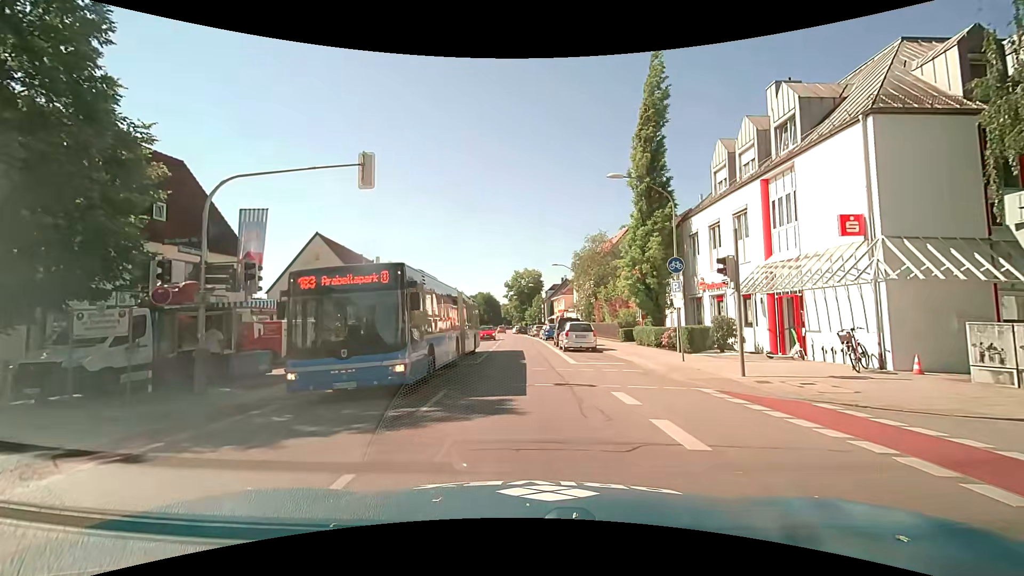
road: secondary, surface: asphalt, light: Day
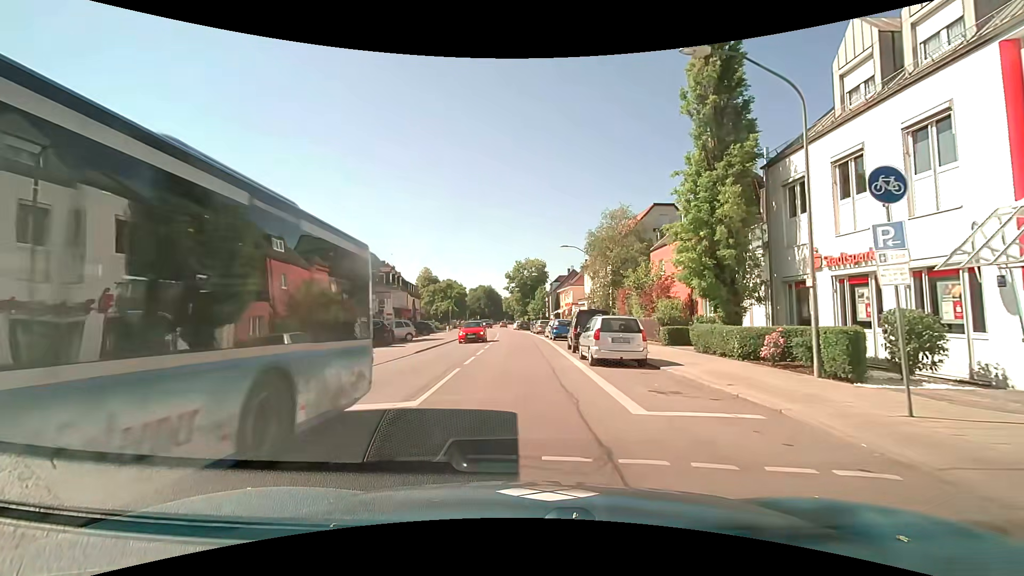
(-0.2, +10.7) m; -2°
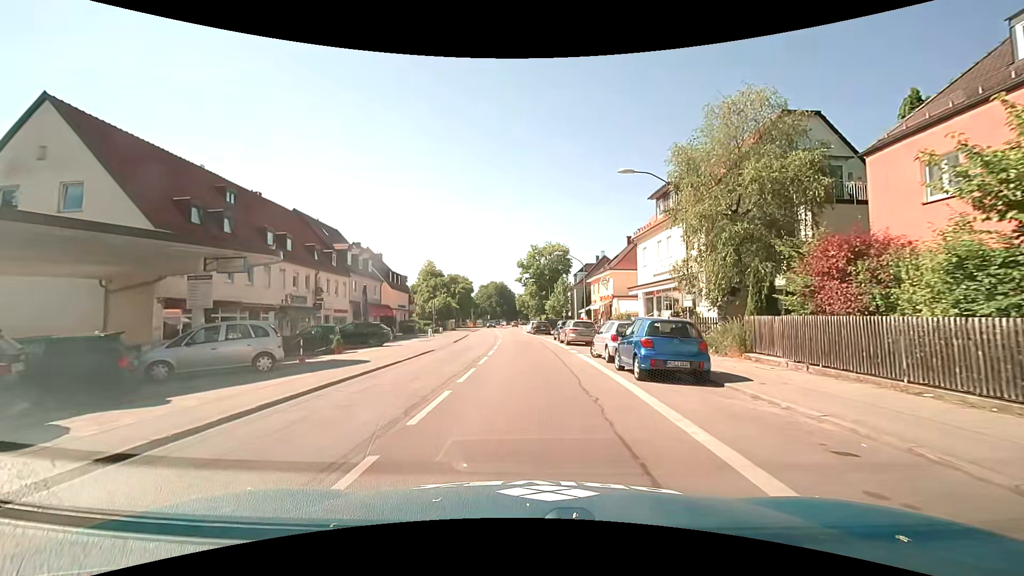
(-0.2, +23.0) m; 0°
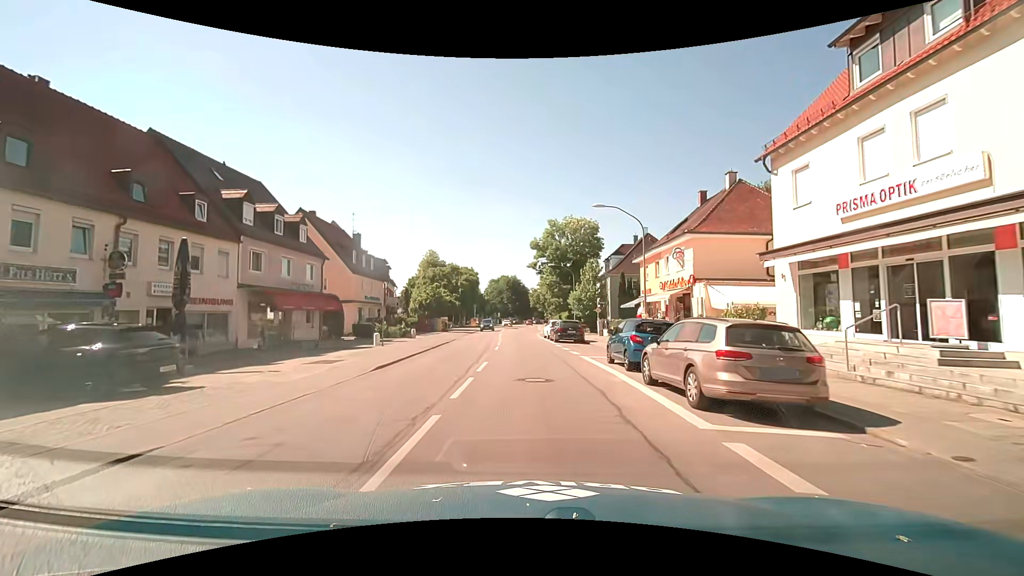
(-0.5, +20.7) m; -2°
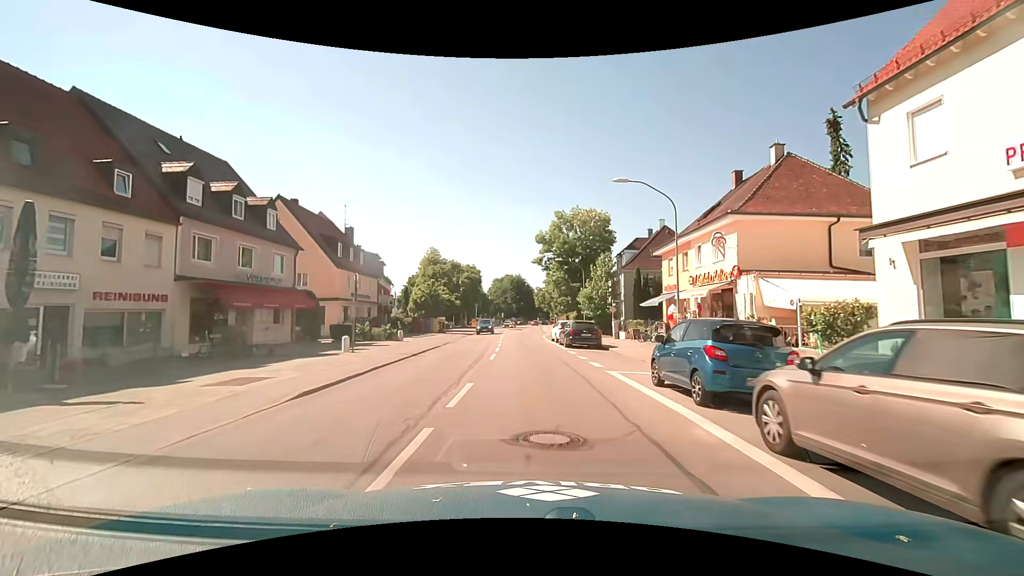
(0.0, +5.5) m; -1°
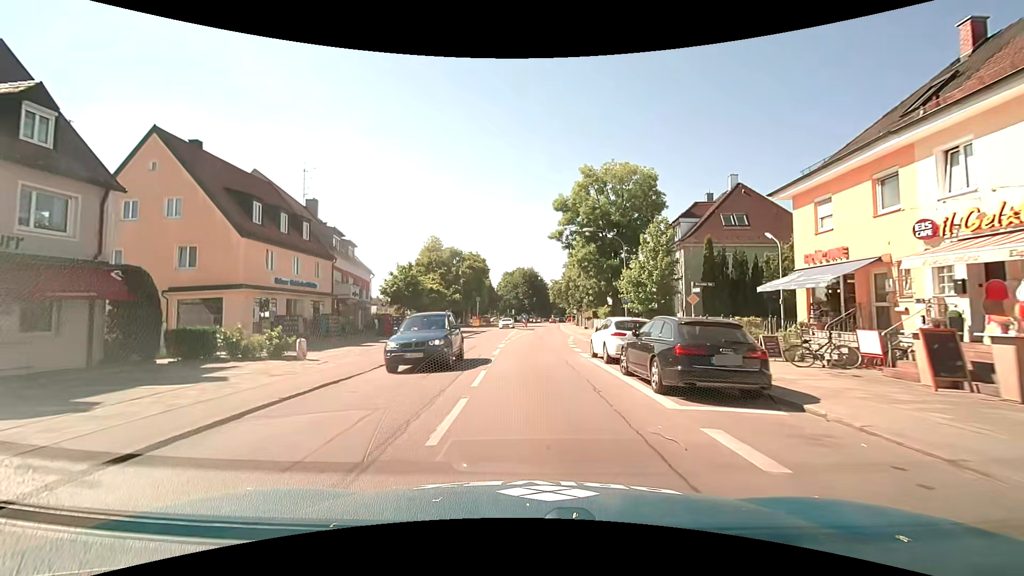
(-0.2, +16.5) m; -1°
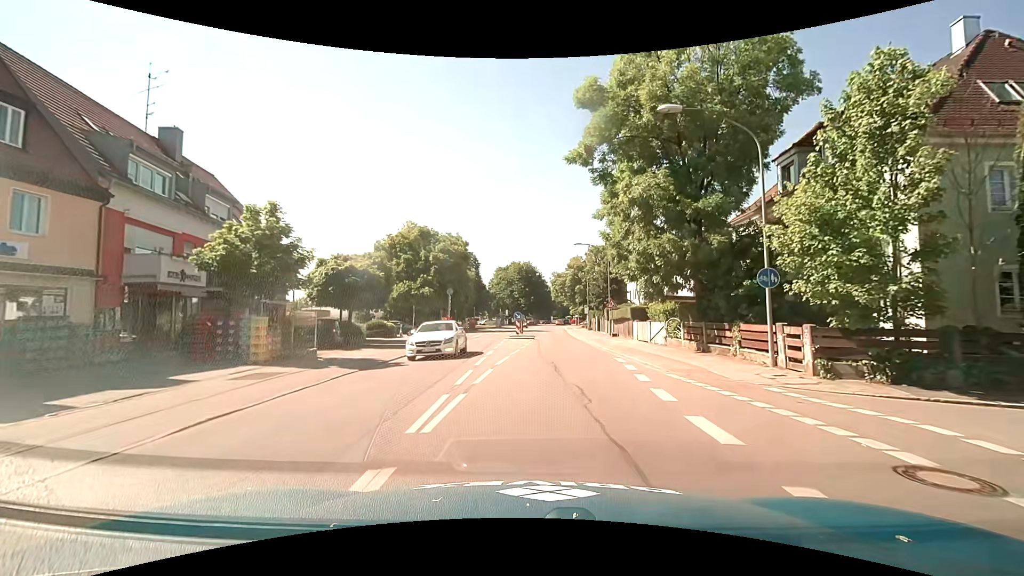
(-0.1, +21.7) m; 0°
(0, +10) (+1, +20) (+1, +30) (+2, +40) (+2, +50) (+3, +60) (+3, +70) (+3, +80) (+3, +90) (+3, +100) m
